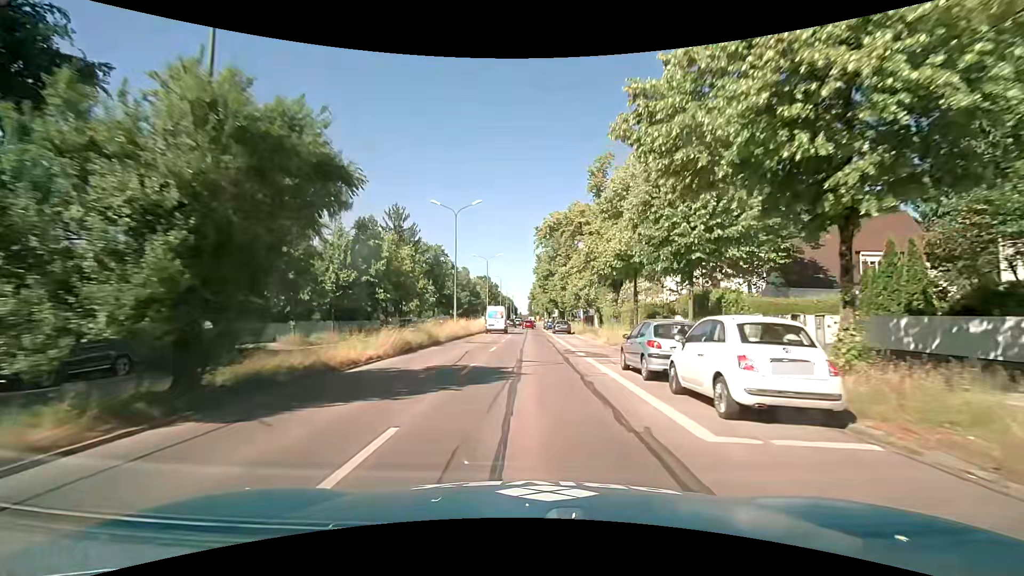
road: primary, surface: asphalt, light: Day
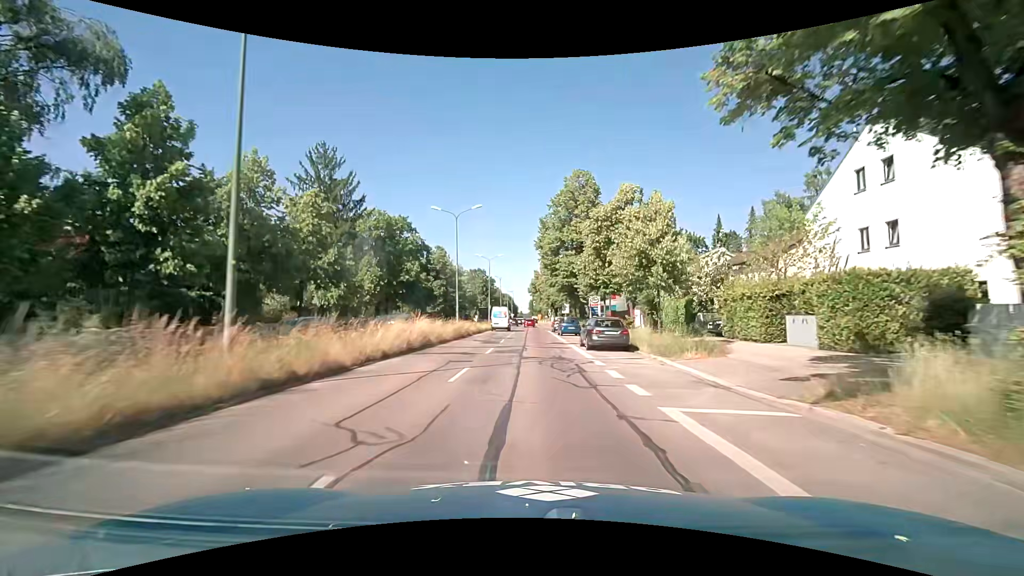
(+0.1, +29.5) m; 0°
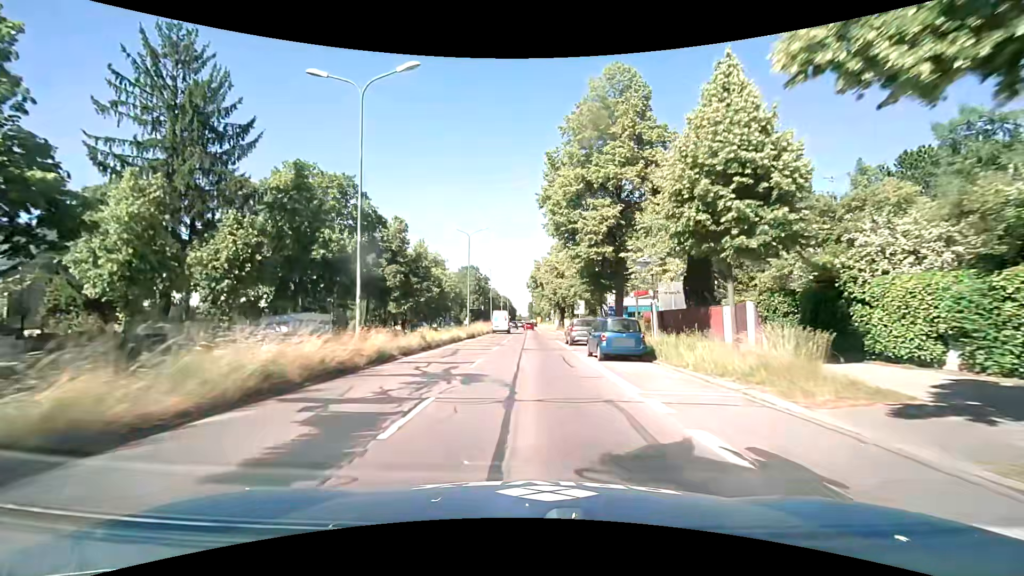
(+0.1, +23.1) m; 0°
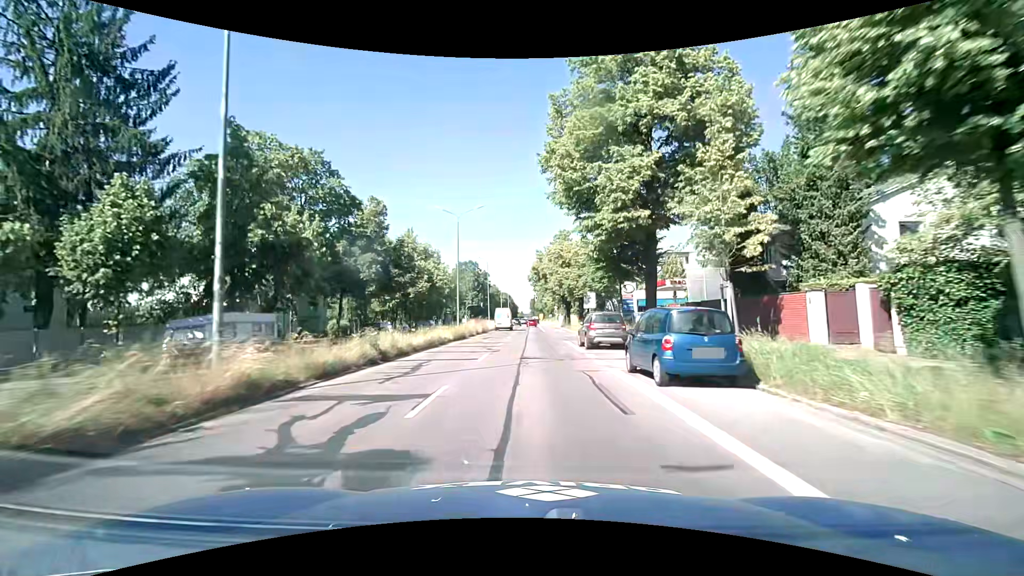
(0.0, +7.9) m; 0°
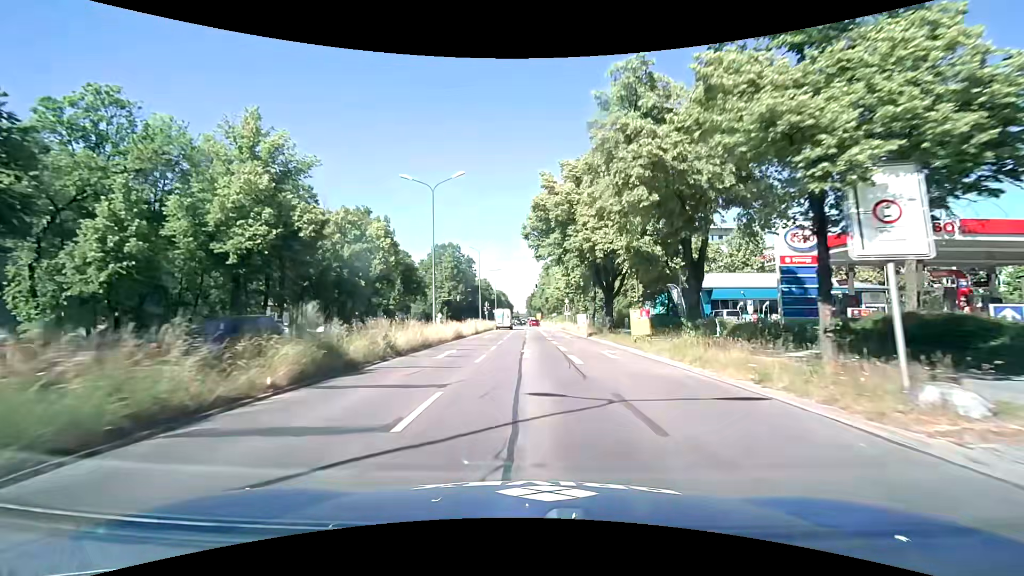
(+0.1, +39.0) m; +1°
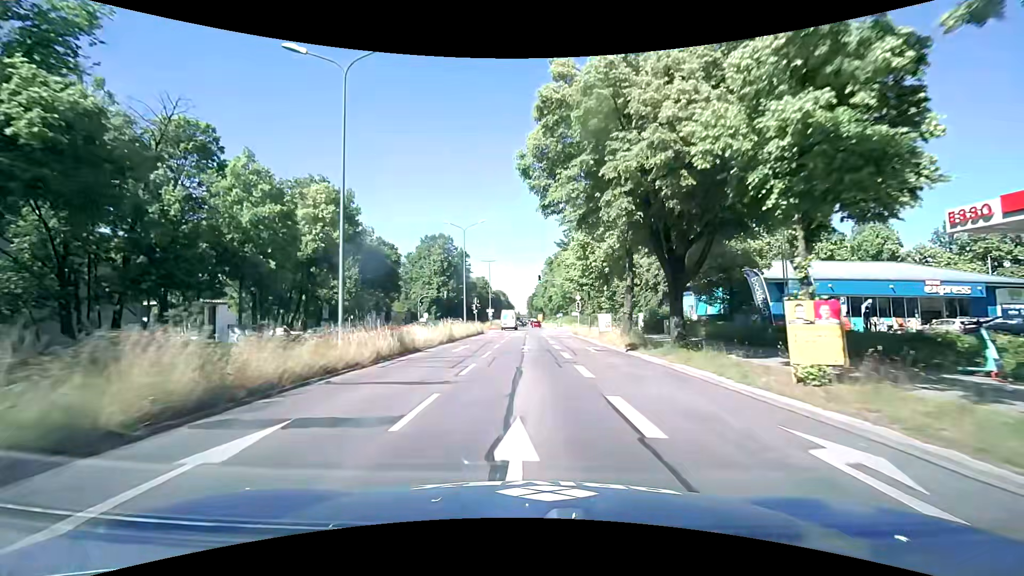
(-0.1, +15.4) m; 0°
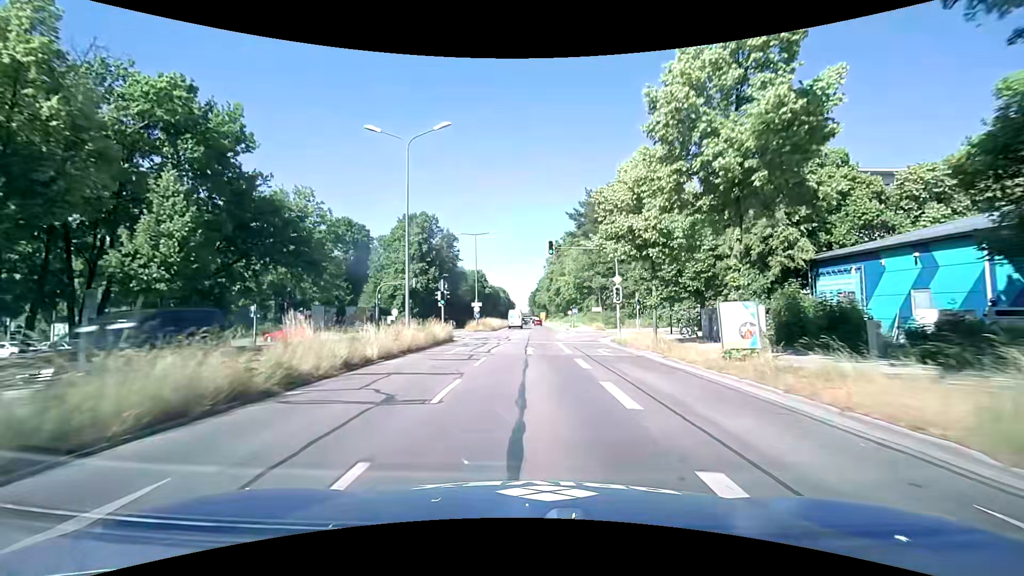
(-0.1, +22.8) m; +1°
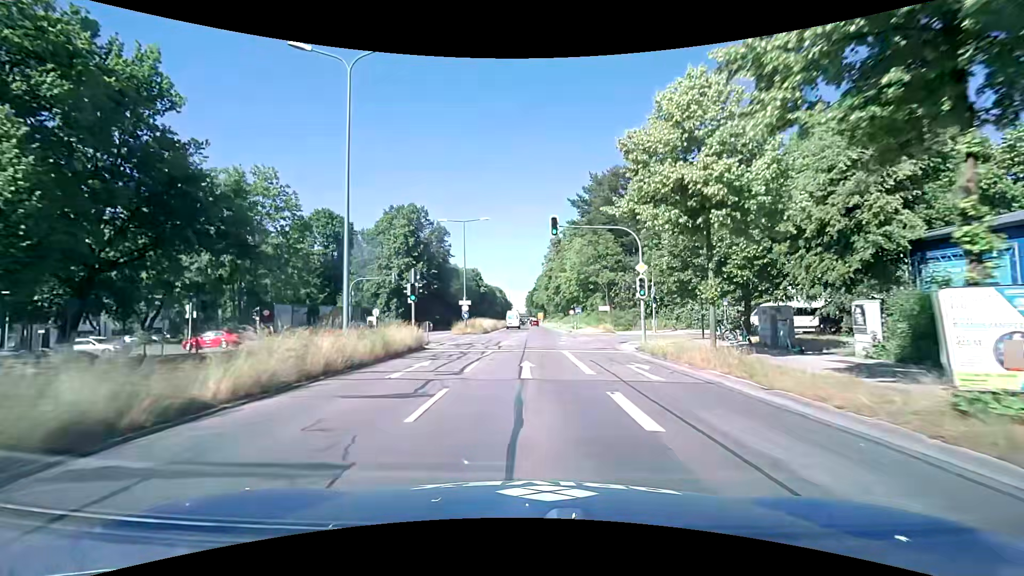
(-0.1, +7.5) m; -1°
(0, +10) (0, +20) (+1, +30) (+1, +40) (+1, +50) (+2, +60) (+2, +70) (+2, +80) (+2, +90) (+2, +100) m
